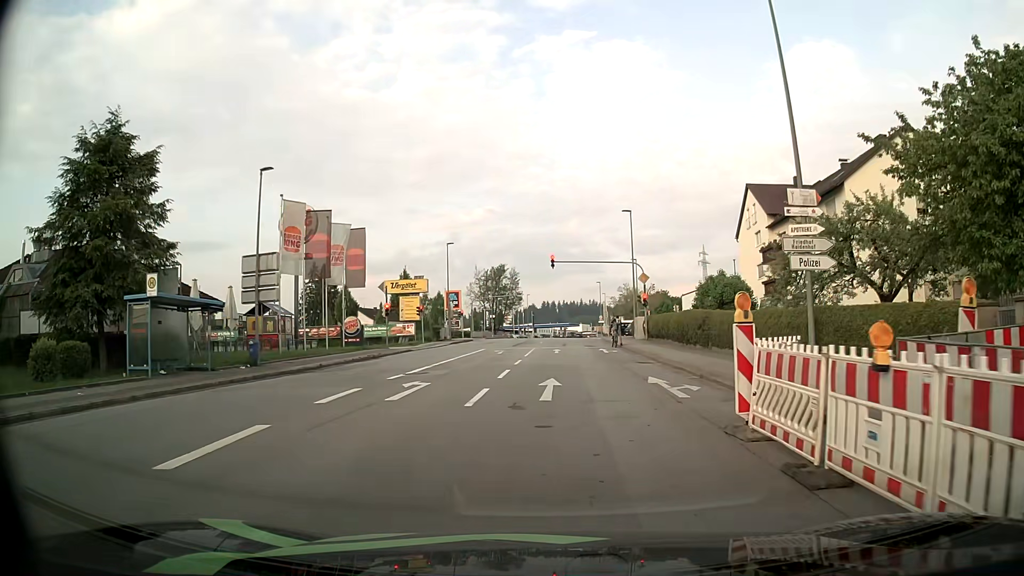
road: tertiary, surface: asphalt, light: Day
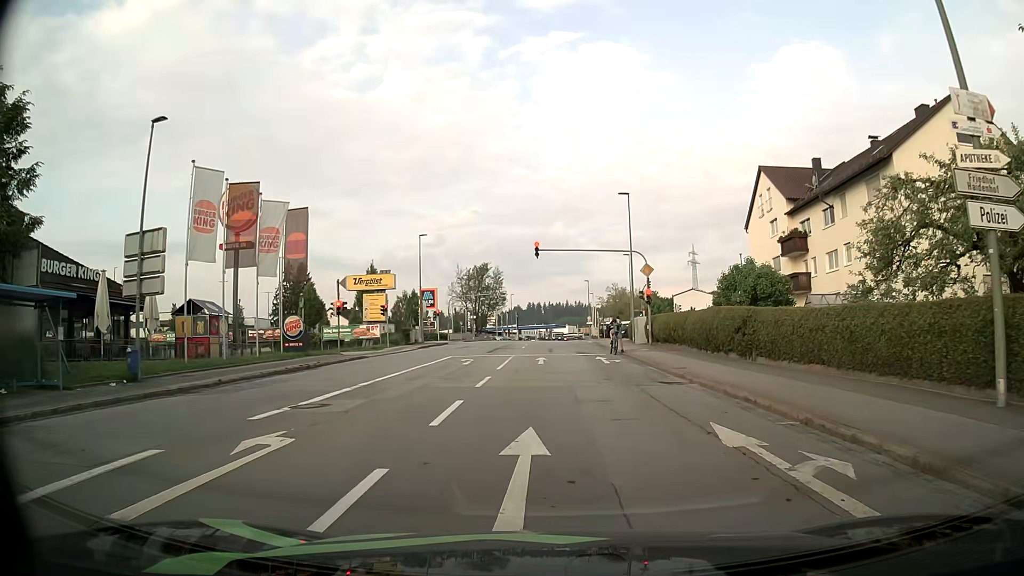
(0.0, +7.8) m; +1°
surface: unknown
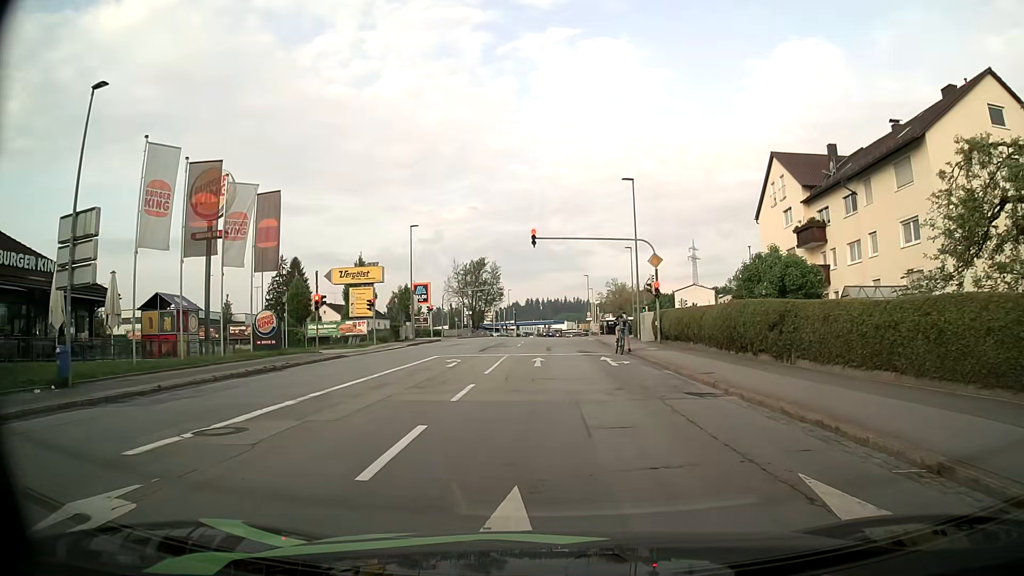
(0.0, +3.4) m; 0°
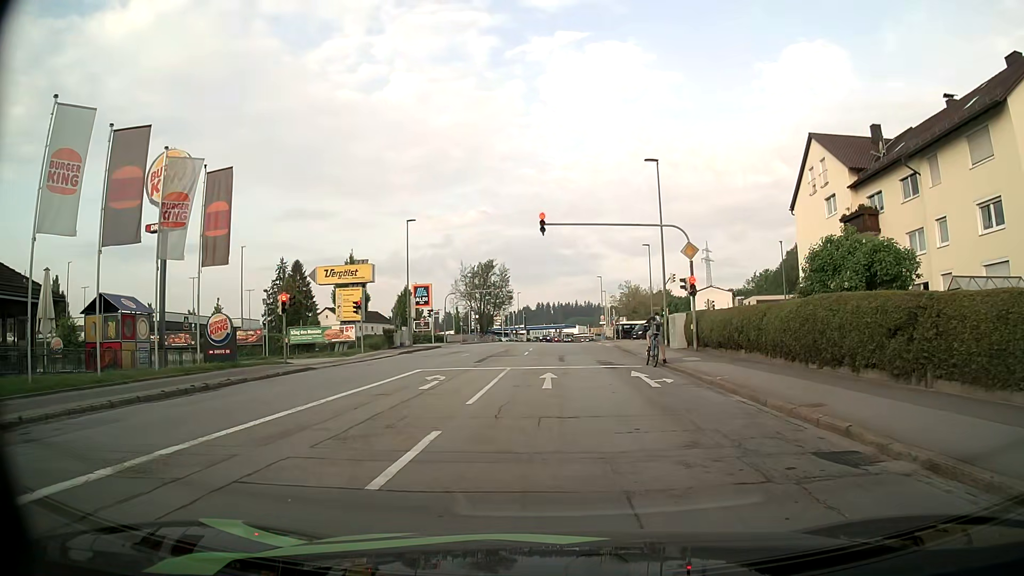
(-0.1, +6.0) m; -1°
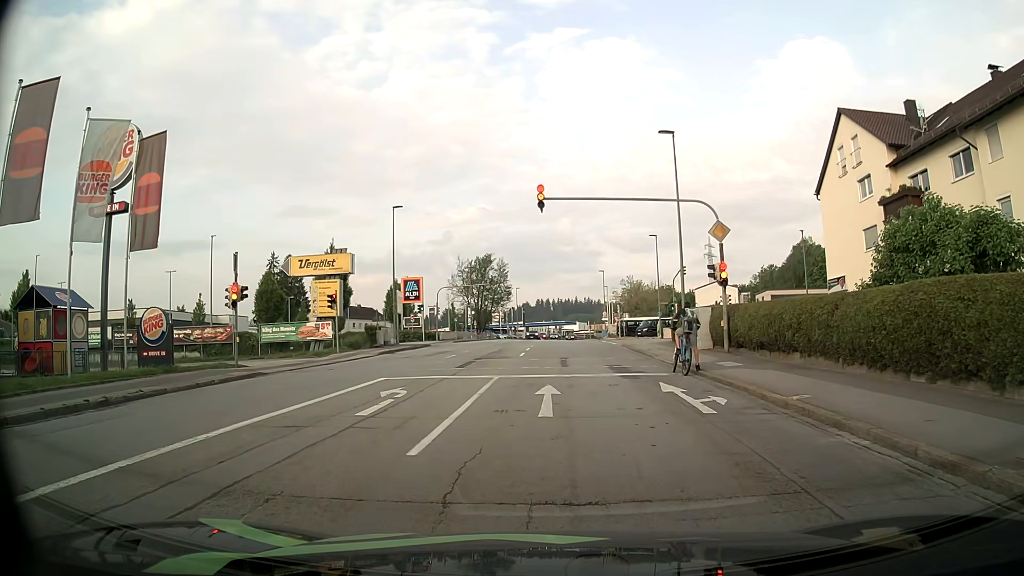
(0.0, +4.9) m; 0°
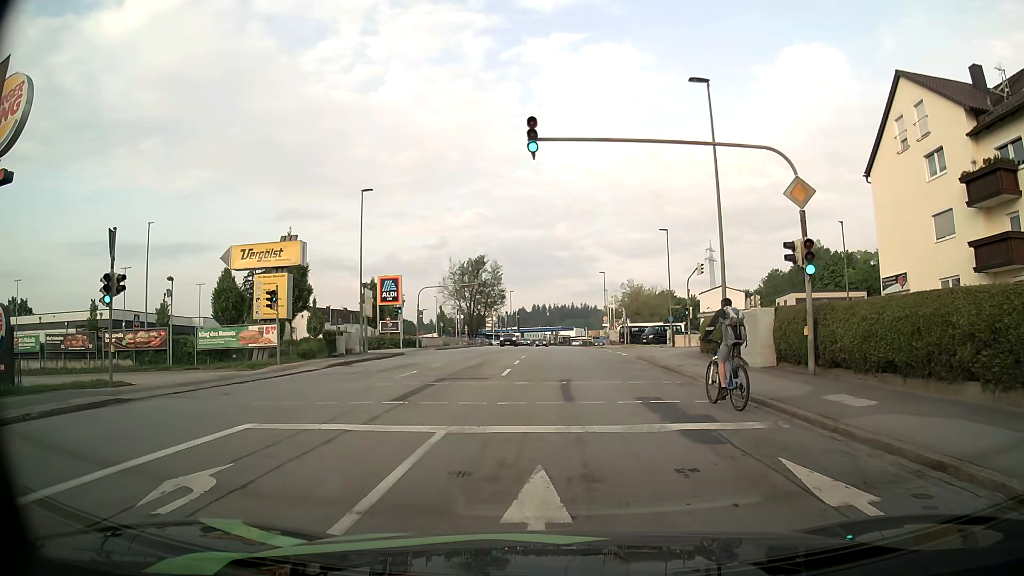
(+0.1, +8.0) m; 0°
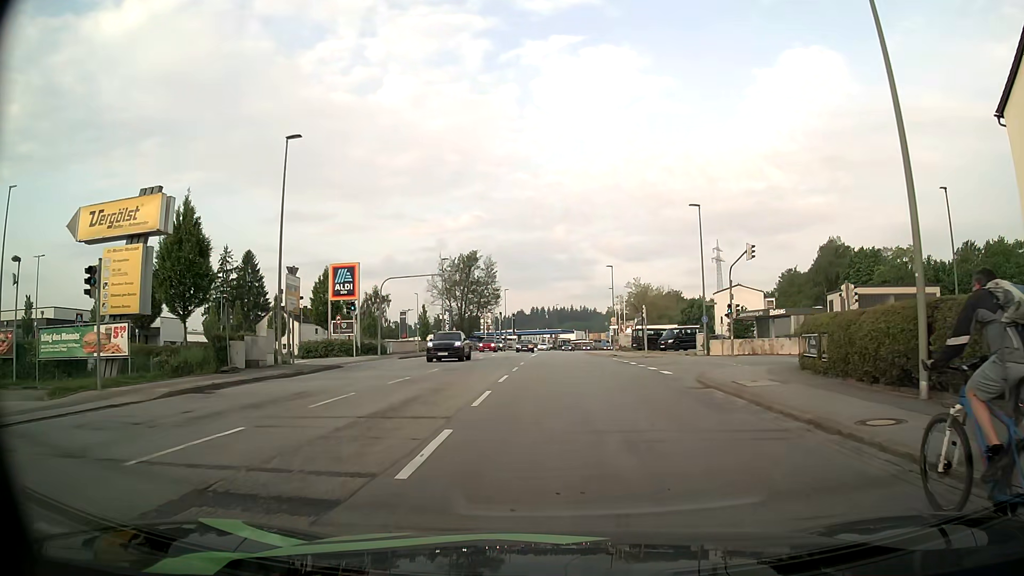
(+0.2, +13.6) m; +1°
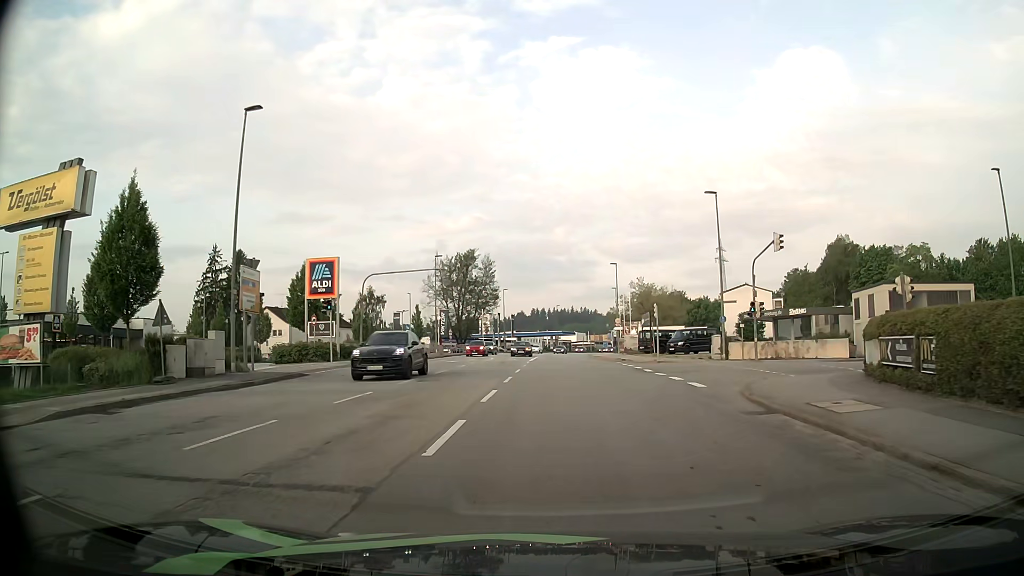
(0.0, +4.8) m; 0°
(0, +10) (0, +20) (0, +30) (0, +40) (0, +50) (+1, +60) (+1, +70) (+1, +80) (+2, +90) (+4, +100) m
